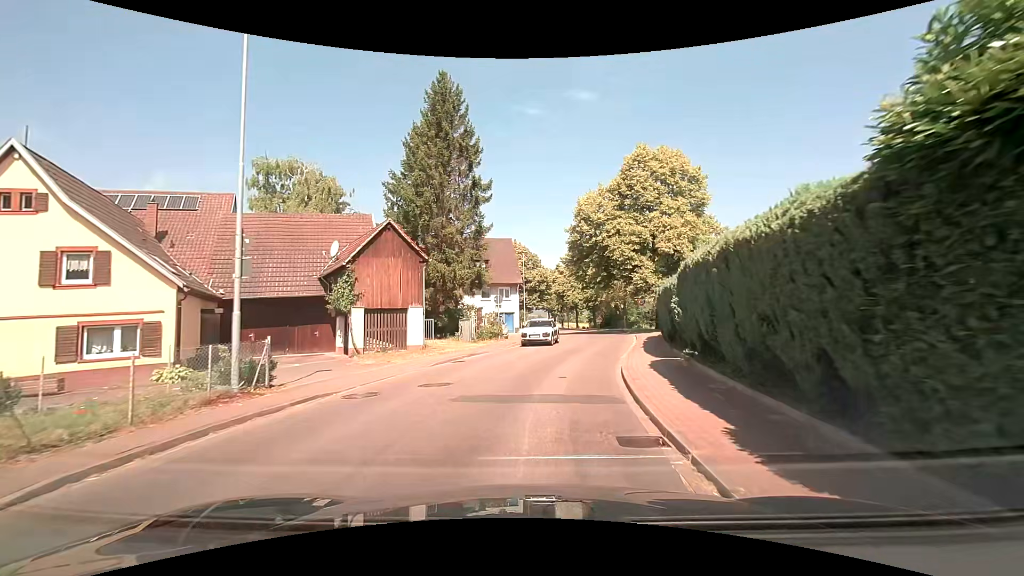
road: secondary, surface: asphalt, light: Day
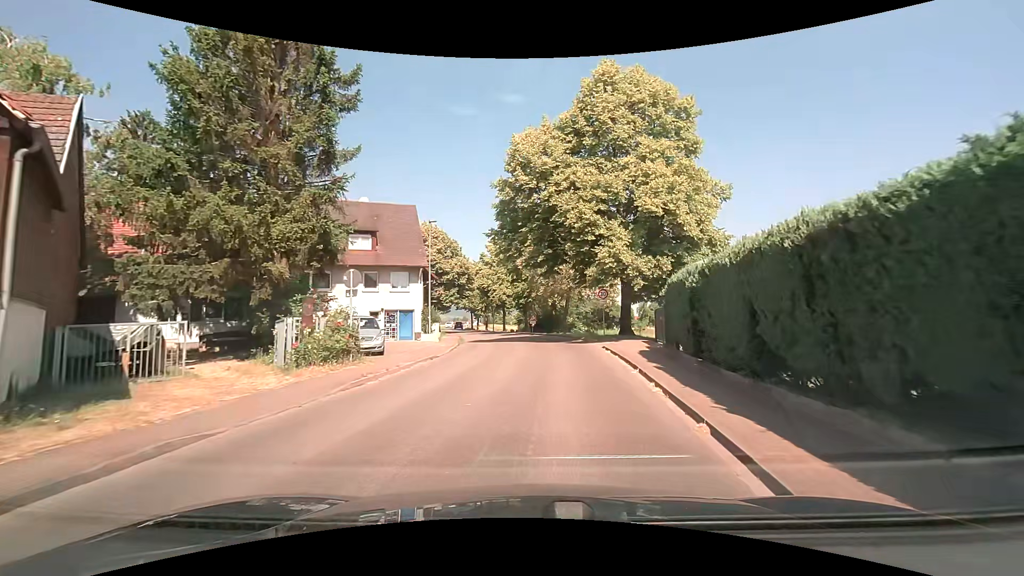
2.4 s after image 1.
(+1.2, +15.6) m; +9°
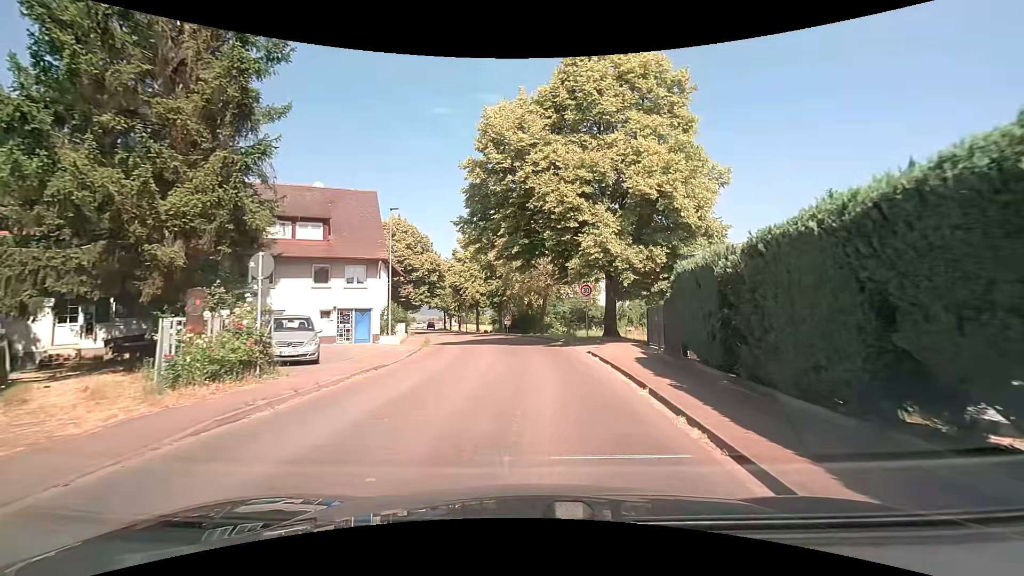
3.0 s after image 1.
(+0.1, +3.7) m; +3°
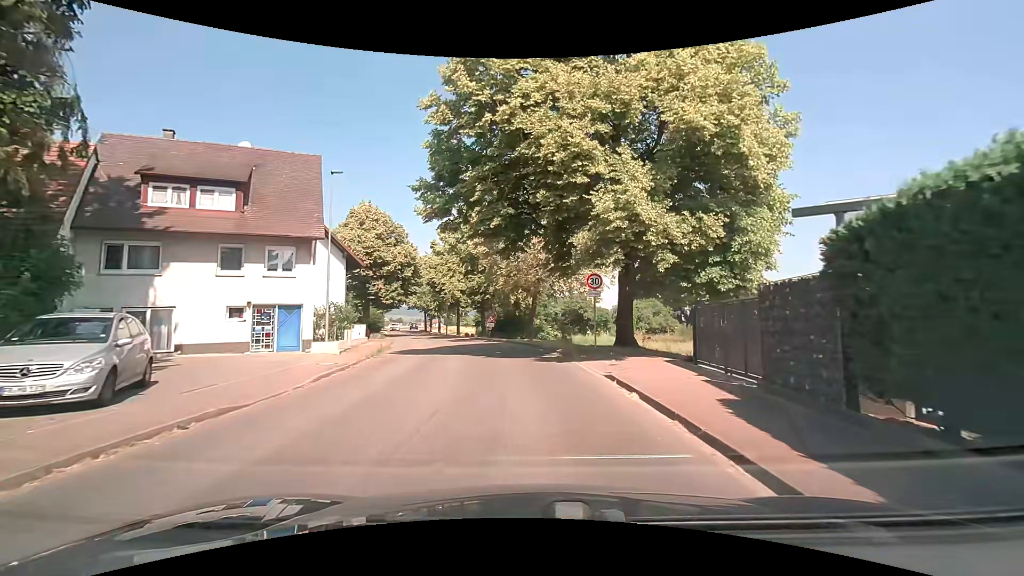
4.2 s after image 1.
(+0.1, +7.5) m; +1°
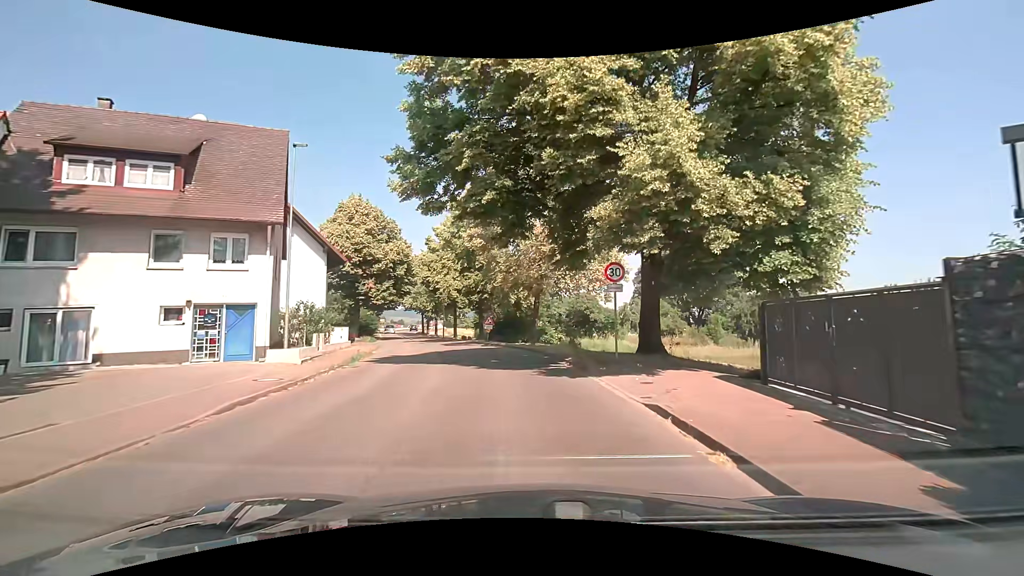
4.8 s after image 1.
(0.0, +3.9) m; 0°
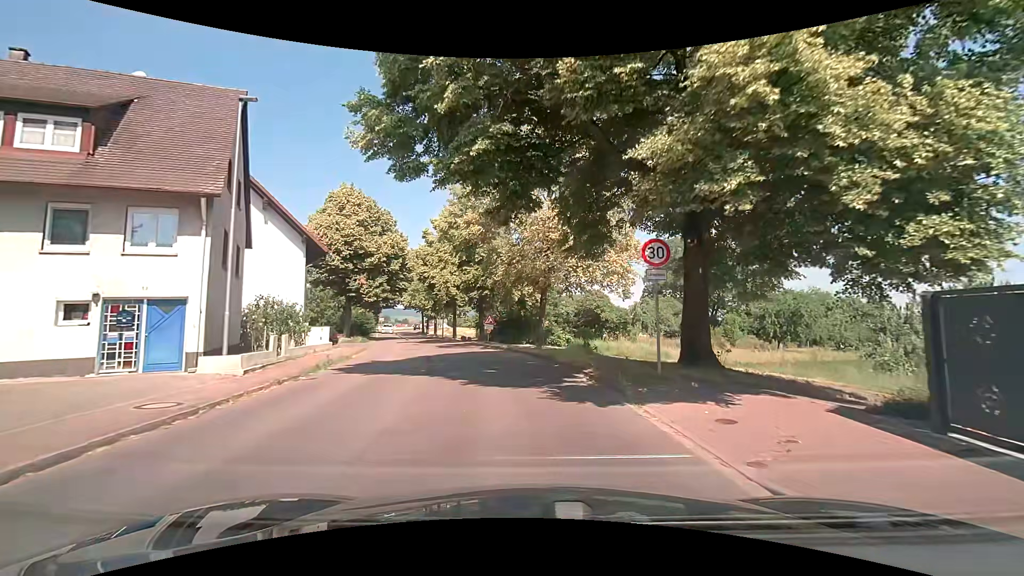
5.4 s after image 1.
(0.0, +4.0) m; -1°
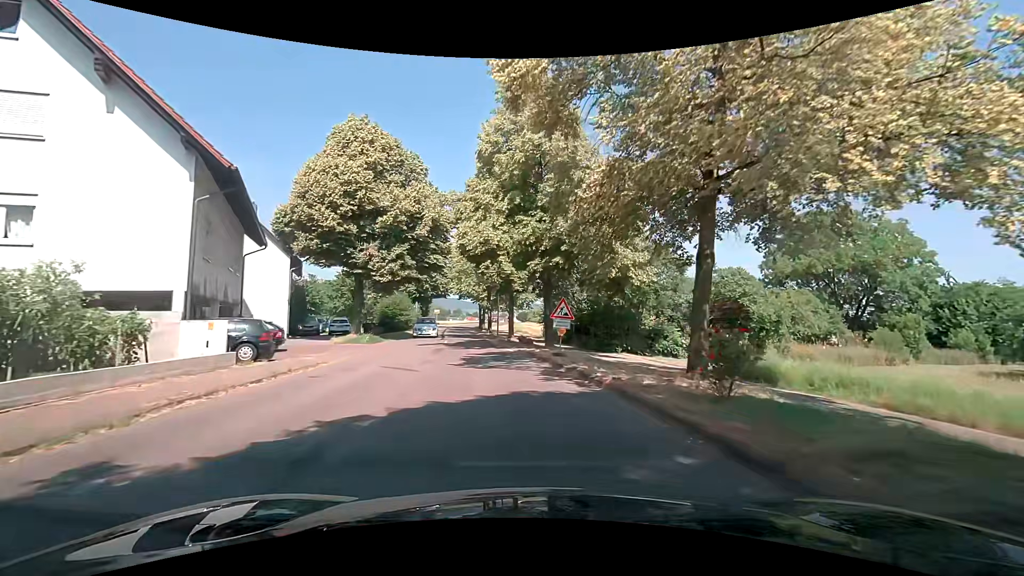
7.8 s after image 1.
(-1.1, +16.4) m; -8°
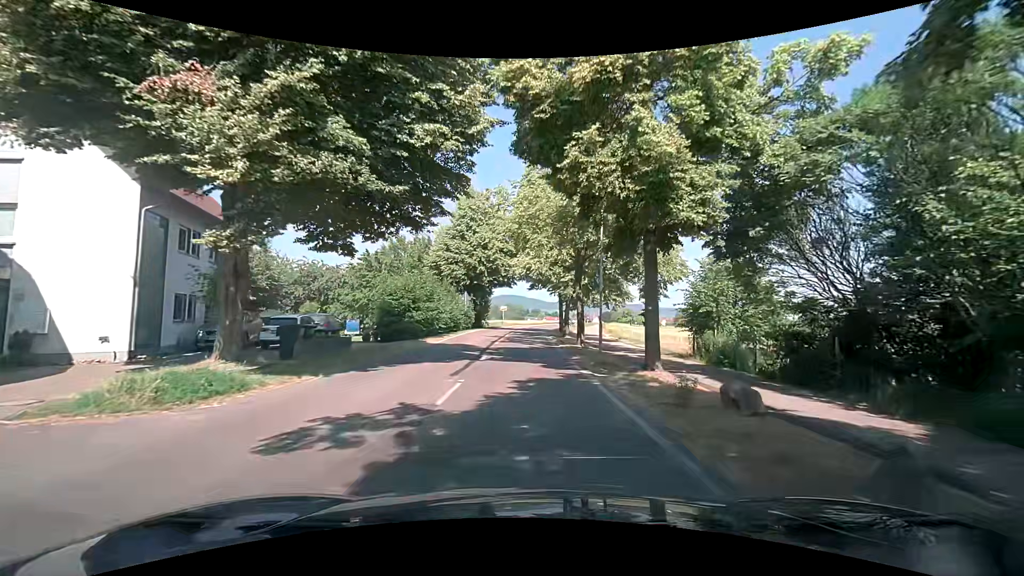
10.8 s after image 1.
(-2.2, +22.5) m; -10°
